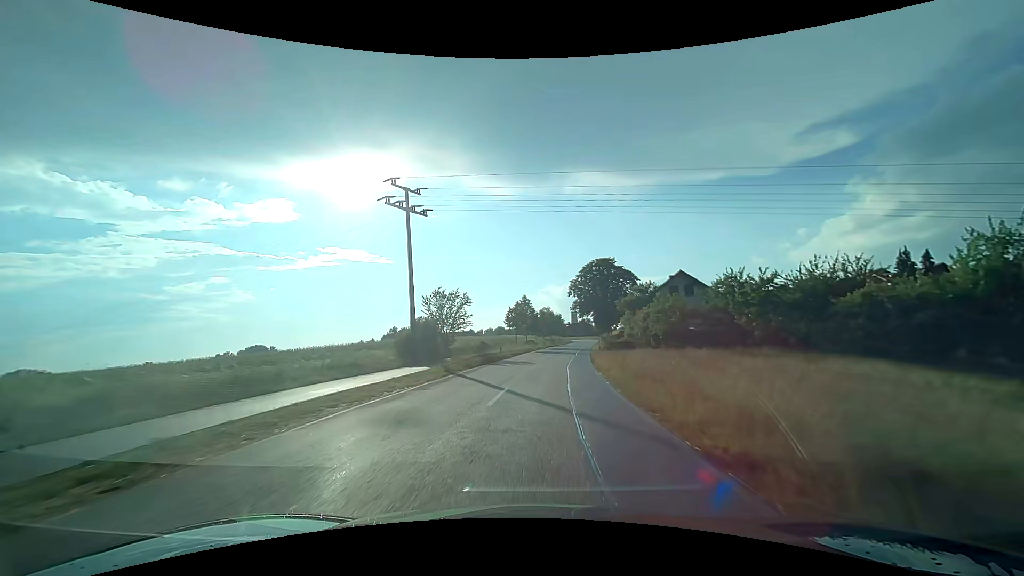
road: tertiary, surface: asphalt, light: Day
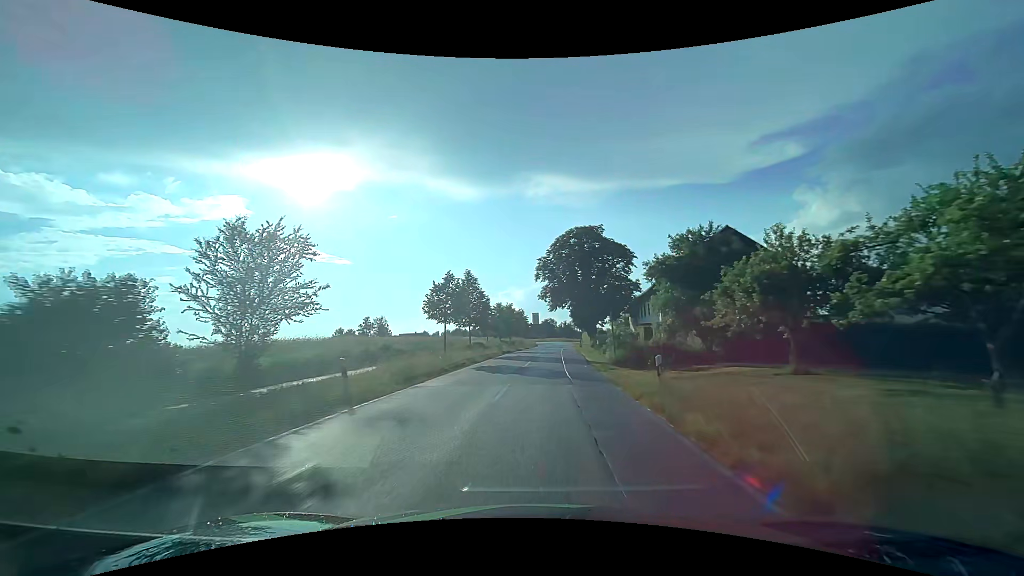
(+1.2, +26.1) m; +5°
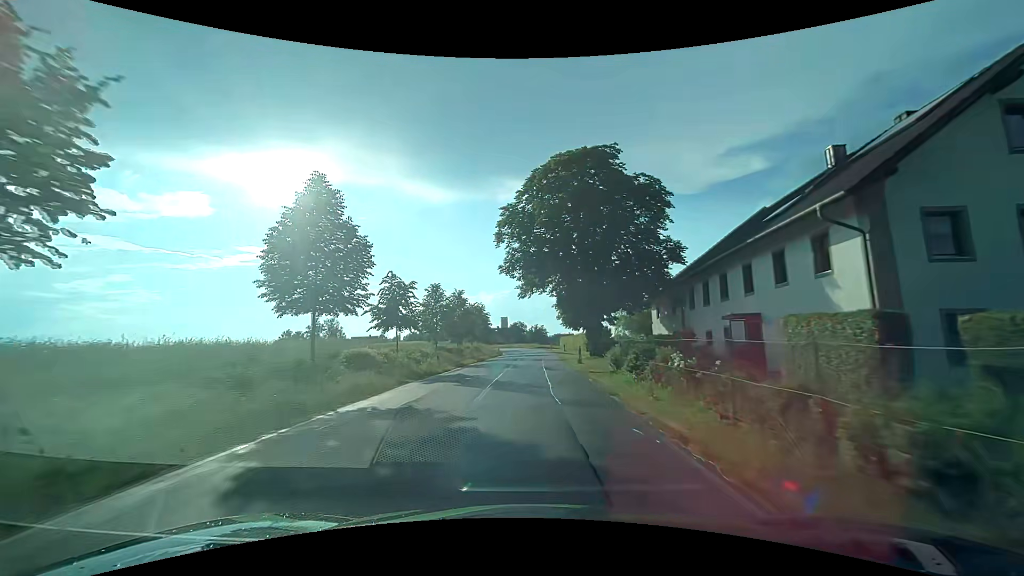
(+0.8, +26.1) m; +3°
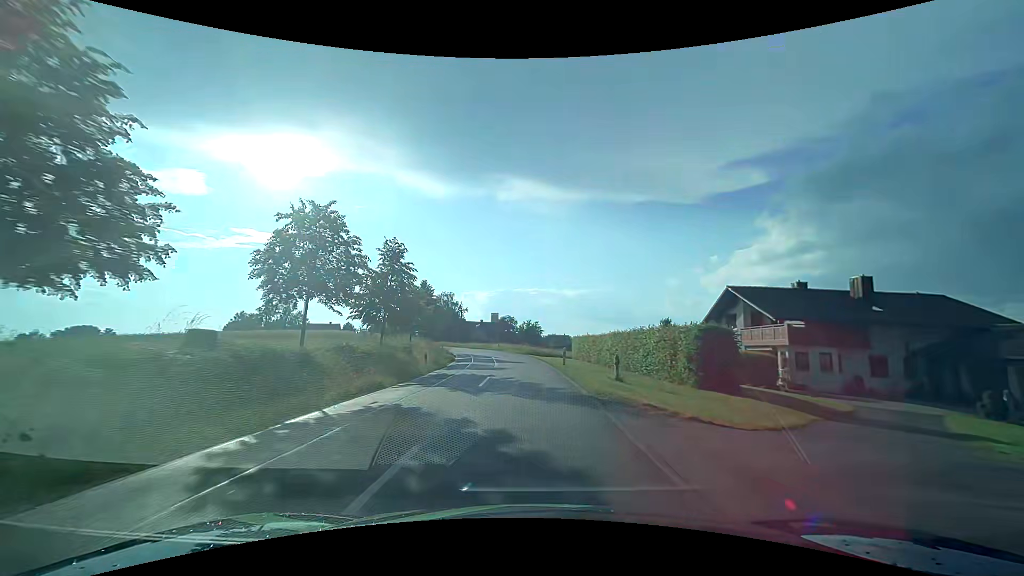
(+0.6, +42.9) m; +1°
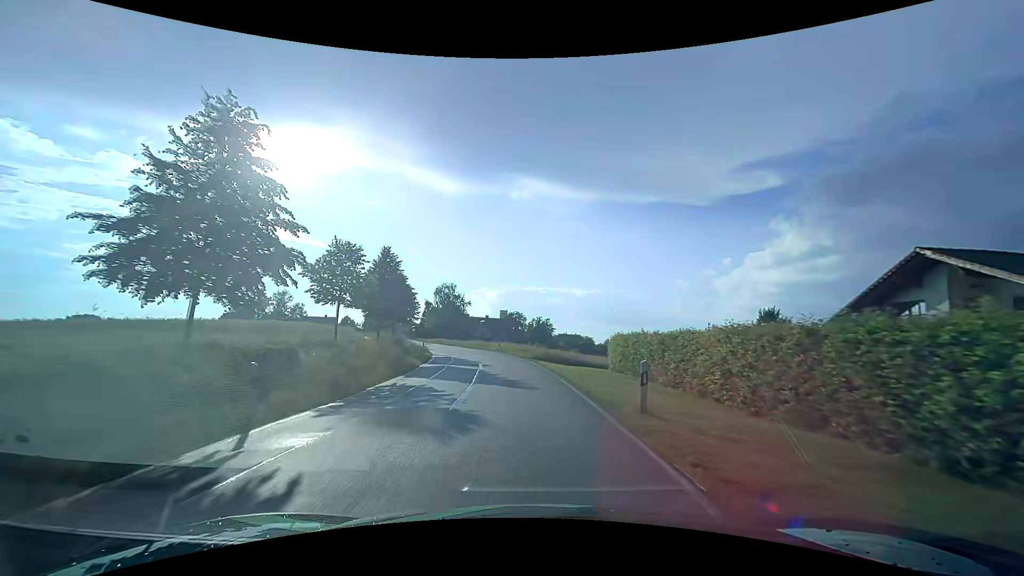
(-0.1, +17.1) m; -1°
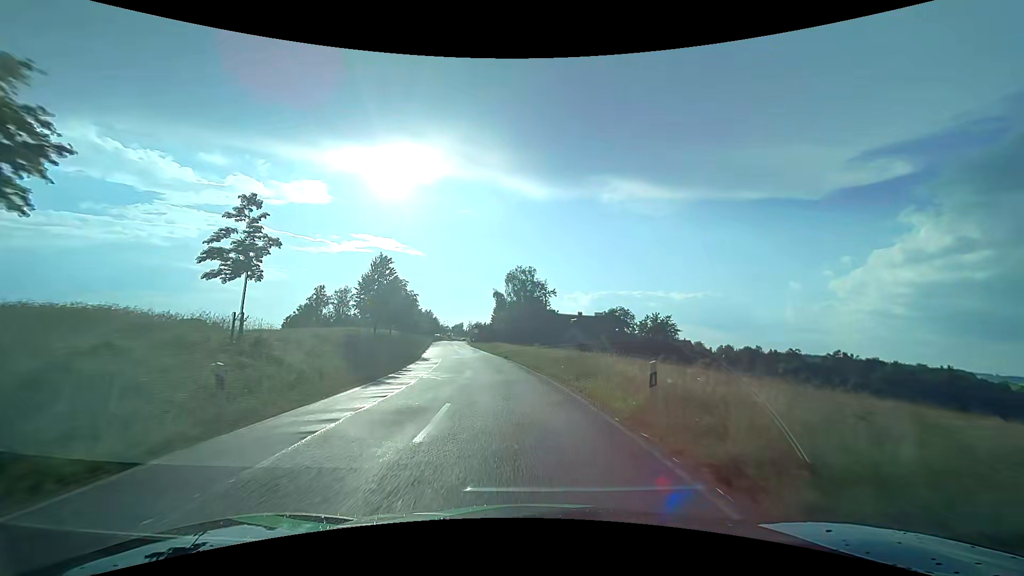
(-3.3, +42.6) m; -10°
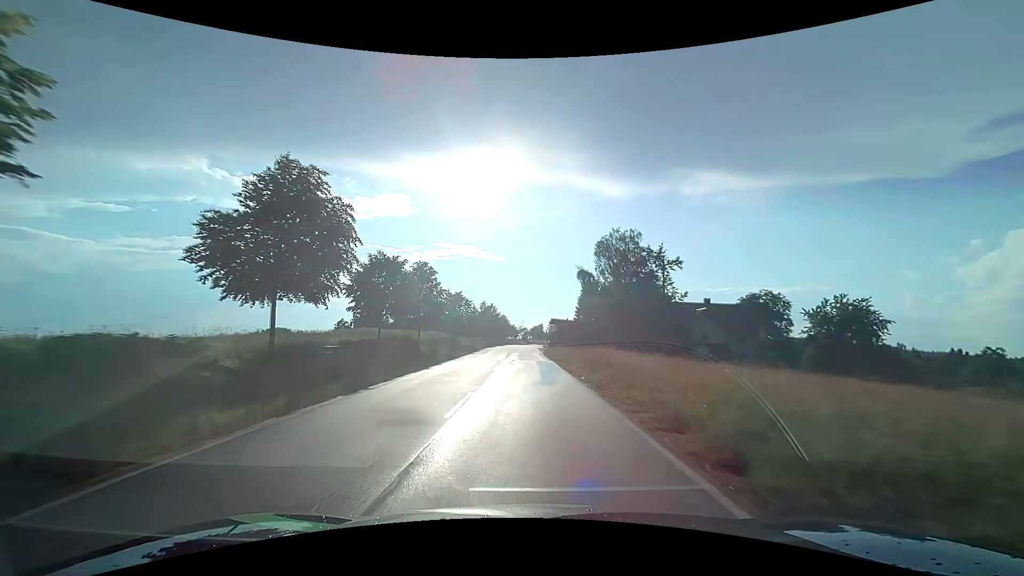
(-3.2, +34.2) m; -10°
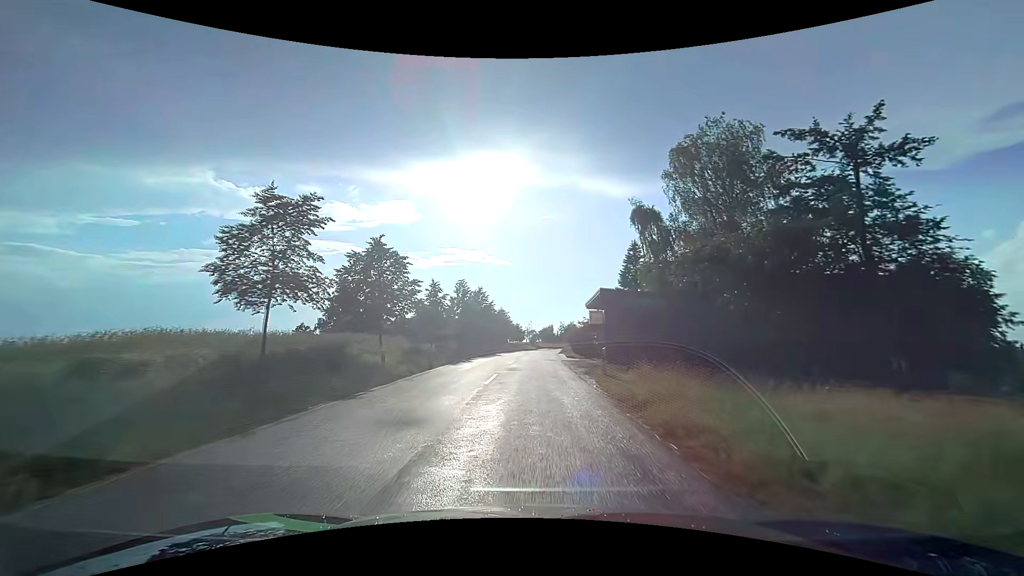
(-0.4, +34.3) m; -1°
(0, +10) (0, +20) (0, +30) (0, +40) (+1, +50) (+1, +60) (+2, +70) (+2, +80) (+3, +90) (+4, +100) m
